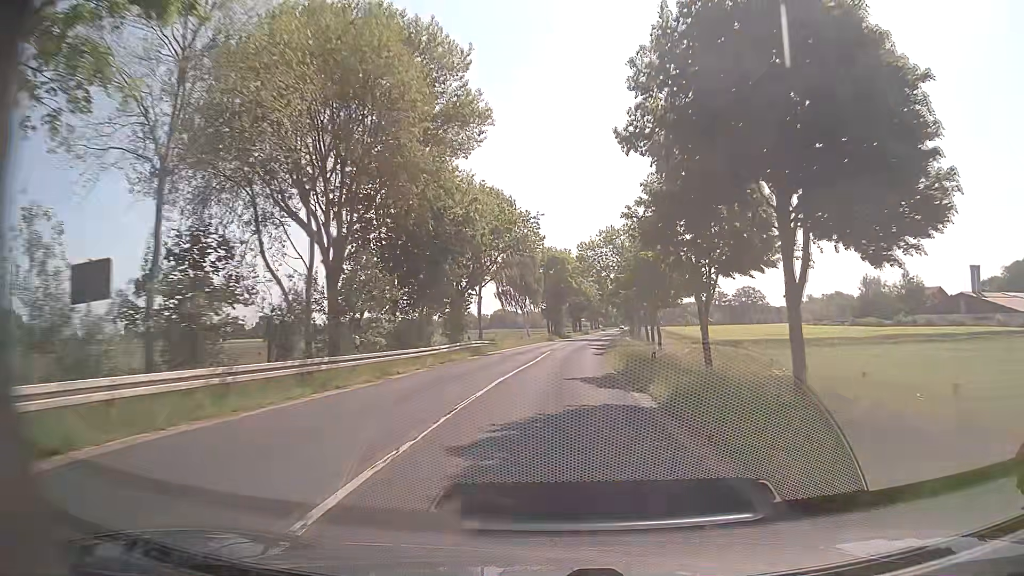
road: secondary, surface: asphalt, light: Day
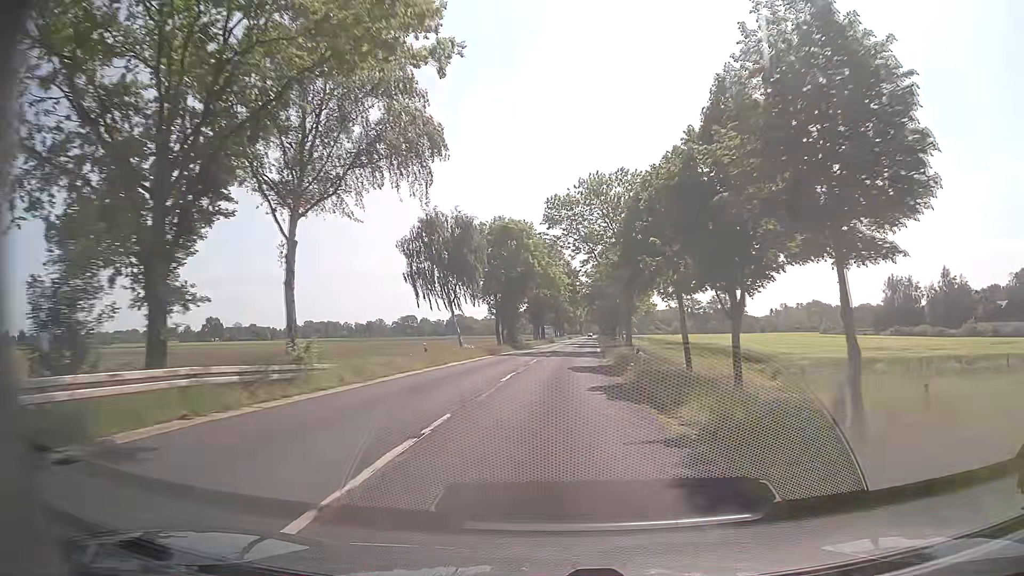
(+1.1, +33.4) m; +4°
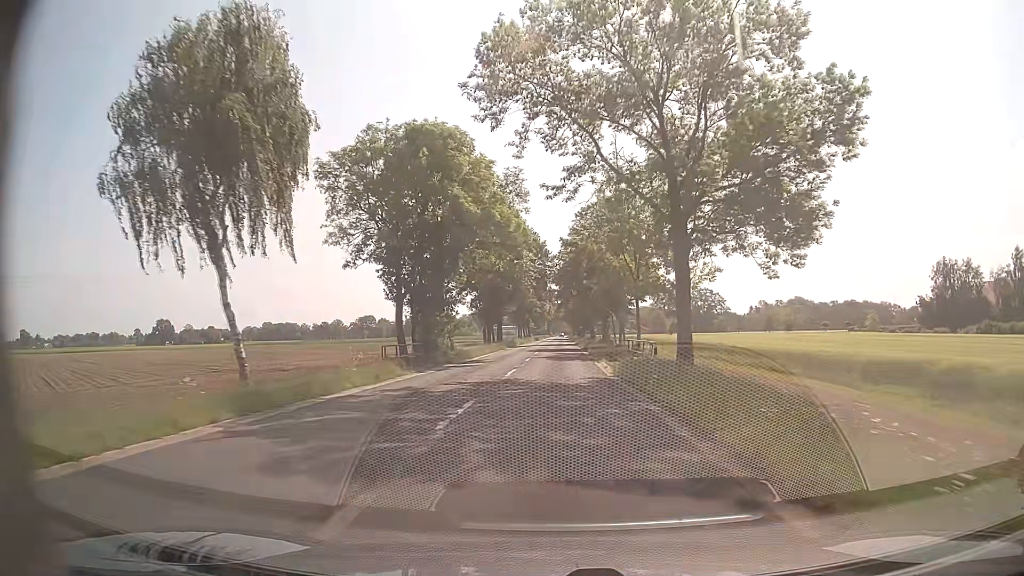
(+0.8, +33.3) m; +3°
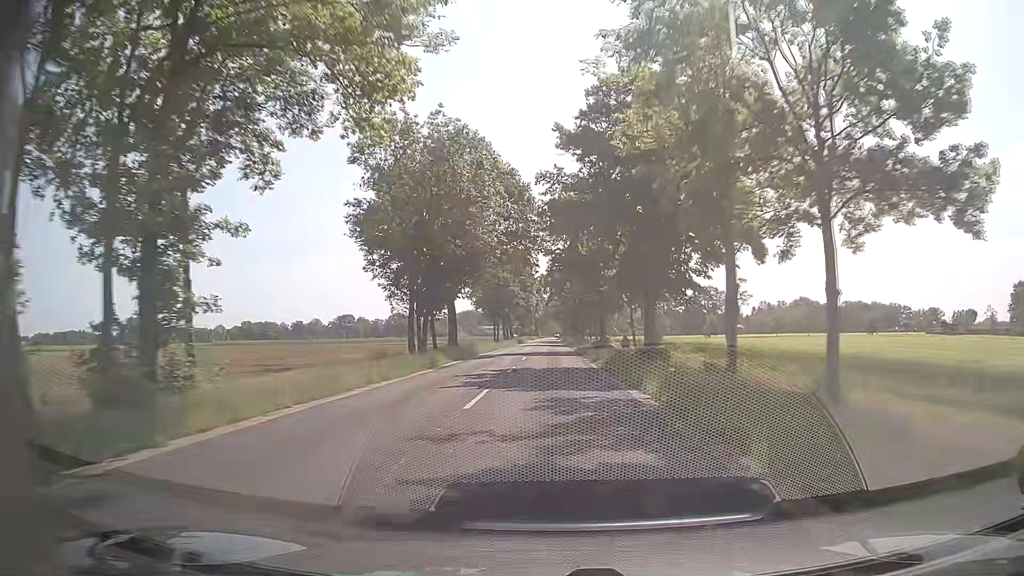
(+0.4, +33.2) m; +1°
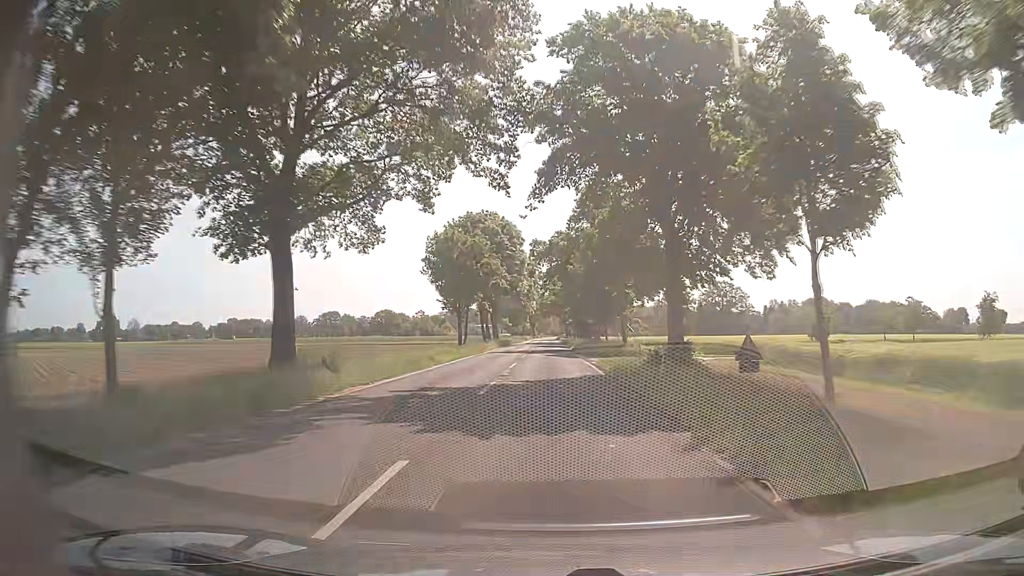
(-0.1, +33.2) m; 0°
(0, +10) (0, +20) (0, +30) (0, +40) (0, +50) (0, +60) (0, +70) (-1, +80) (-1, +90) (-1, +100) m
